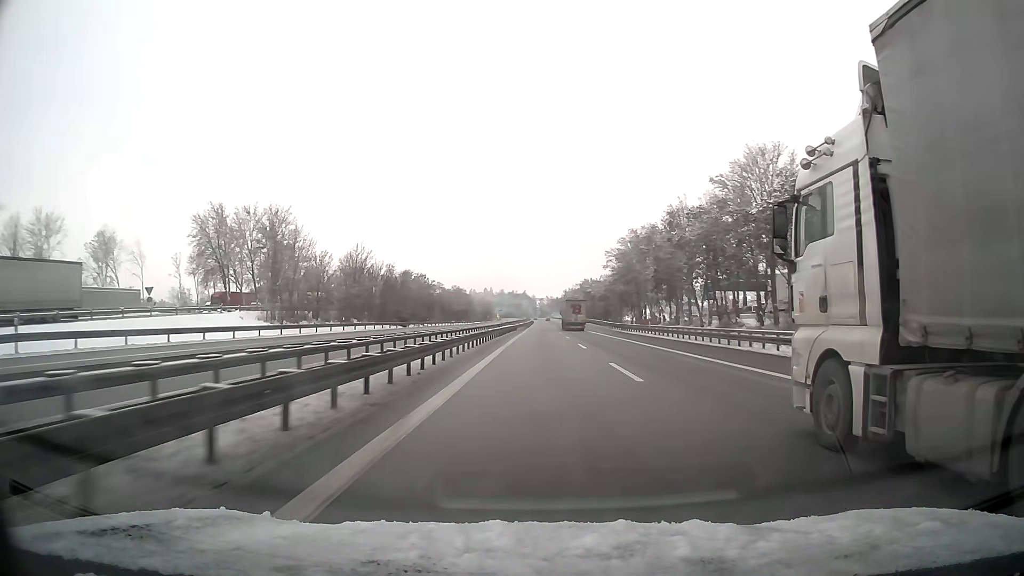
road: motorway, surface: asphalt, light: Day
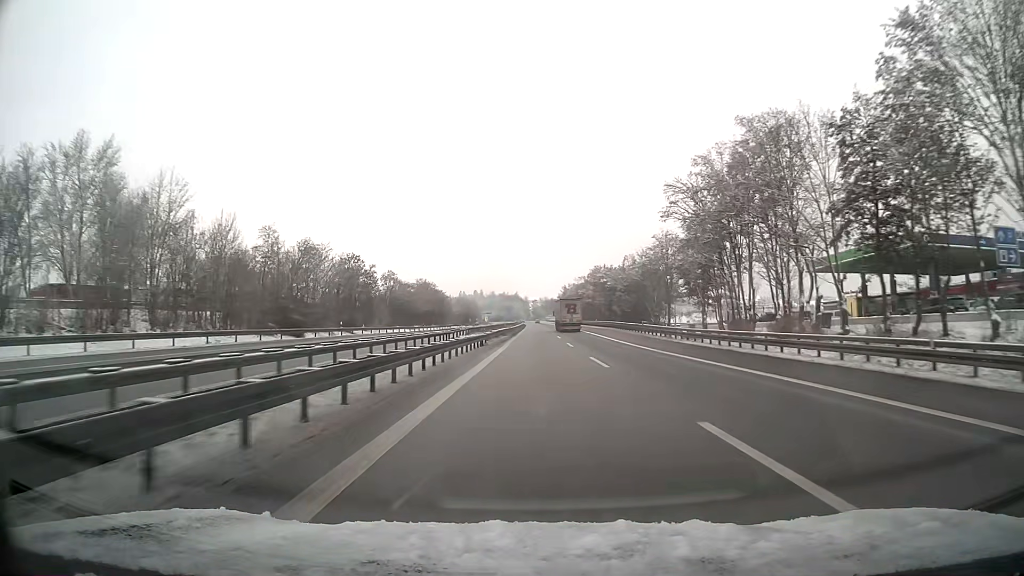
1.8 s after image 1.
(+0.2, +47.3) m; 0°
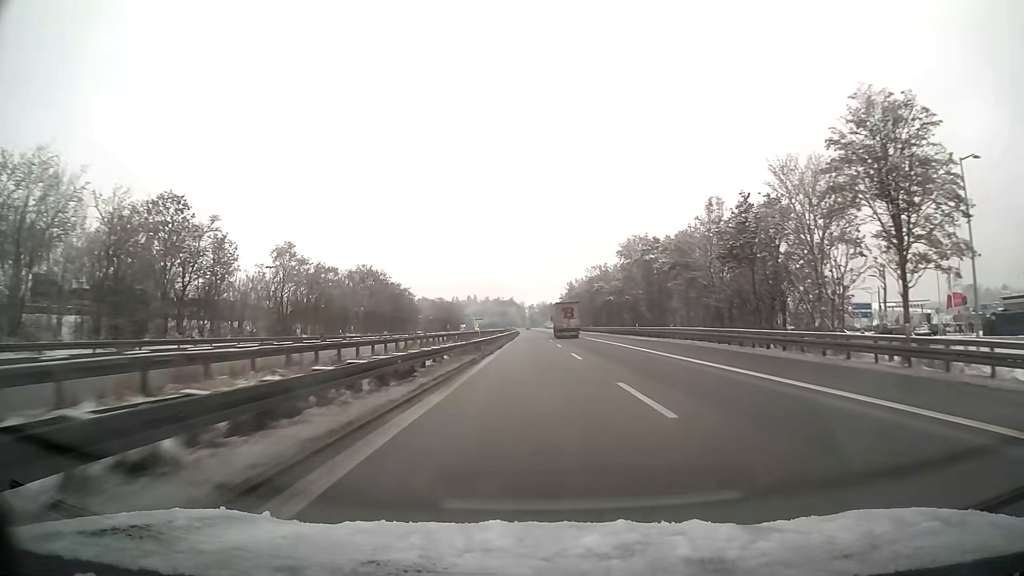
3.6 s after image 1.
(+0.1, +47.3) m; 0°
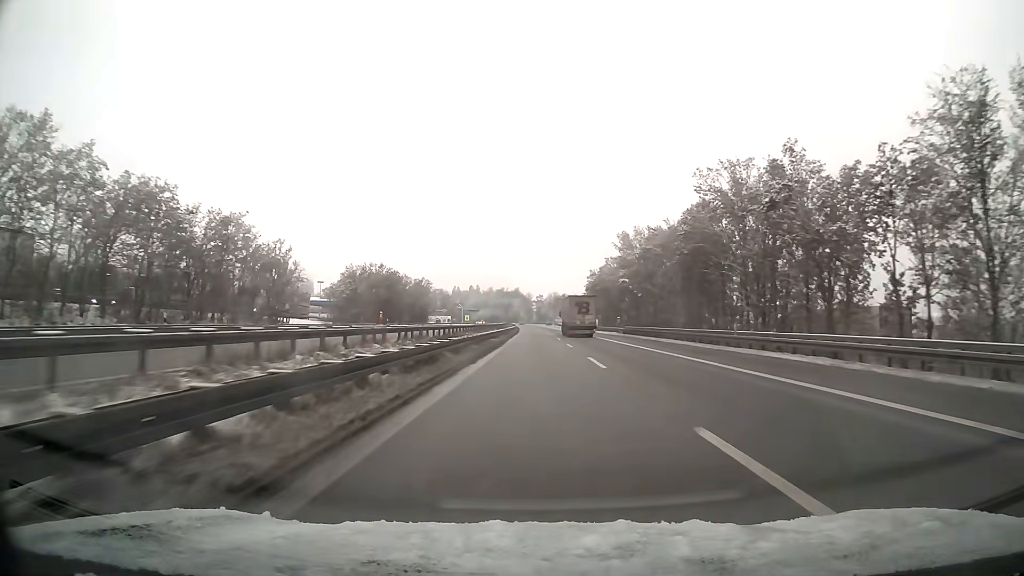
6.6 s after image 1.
(-0.5, +79.0) m; -1°
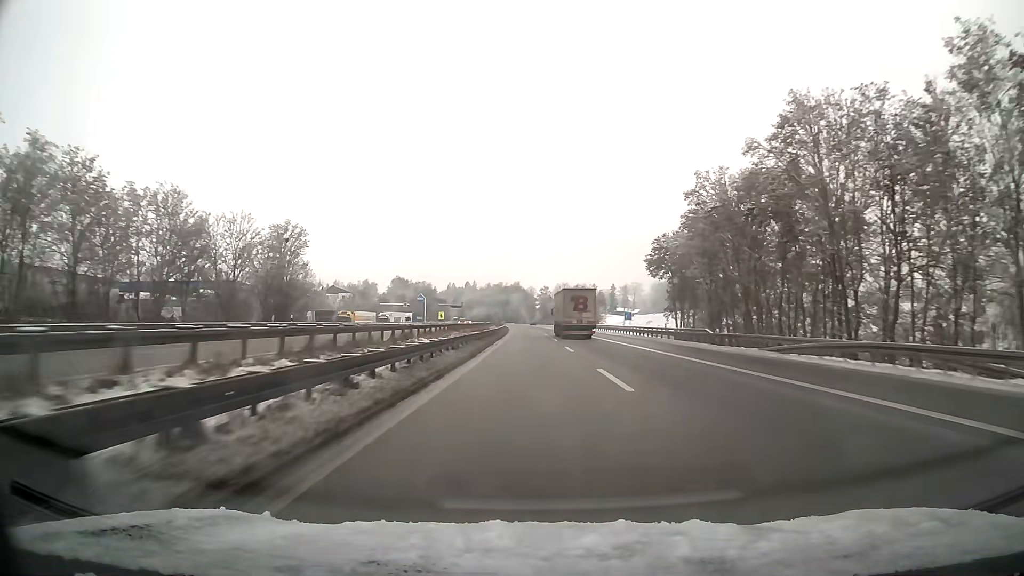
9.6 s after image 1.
(0.0, +78.9) m; 0°
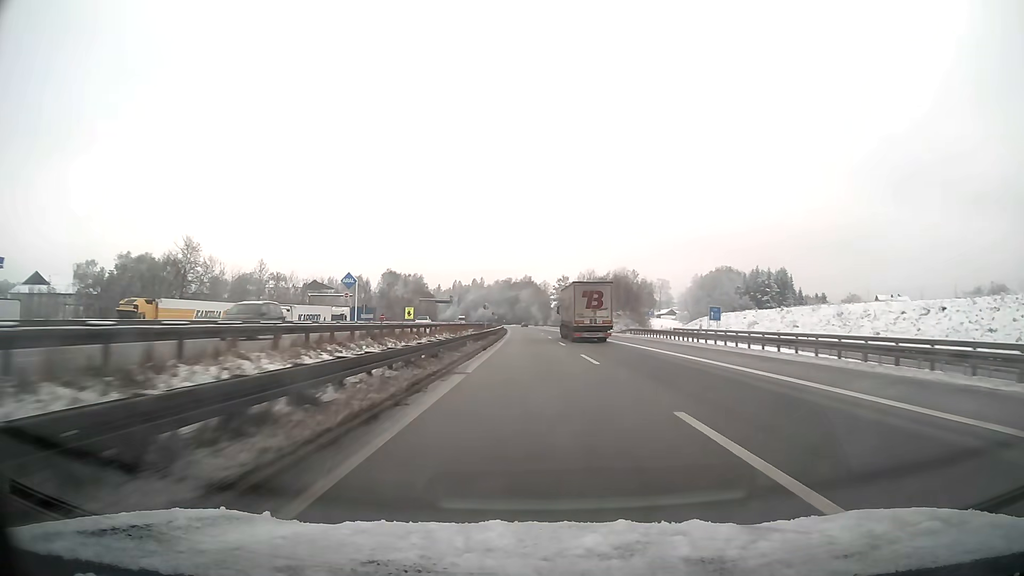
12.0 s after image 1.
(-0.6, +63.2) m; -1°
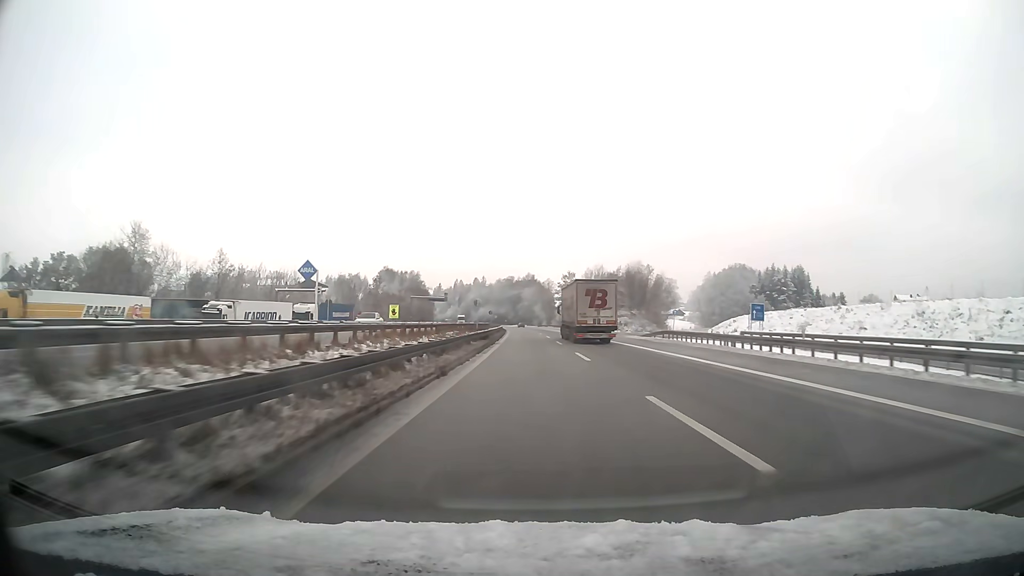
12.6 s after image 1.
(0.0, +15.8) m; 0°
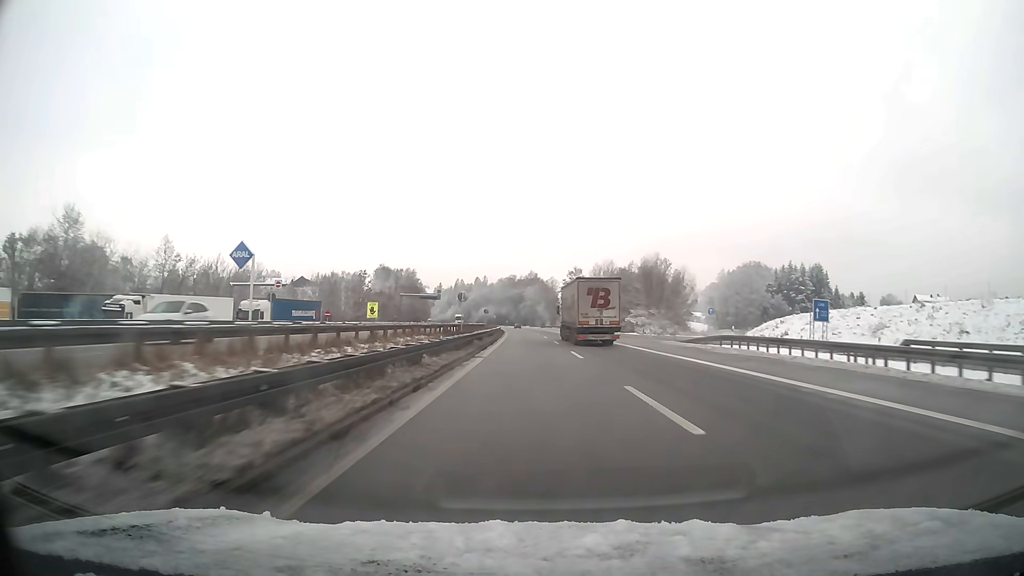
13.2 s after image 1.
(0.0, +15.8) m; 0°
(0, +10) (0, +20) (0, +30) (0, +40) (-1, +50) (-1, +60) (-1, +70) (-1, +80) (-2, +90) (-2, +100) m
